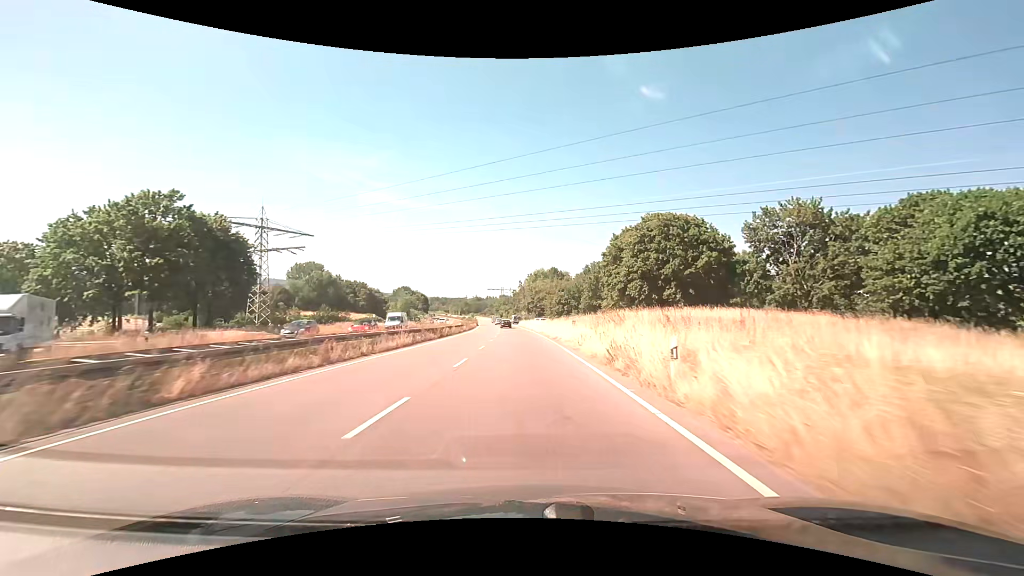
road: trunk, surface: asphalt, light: Day
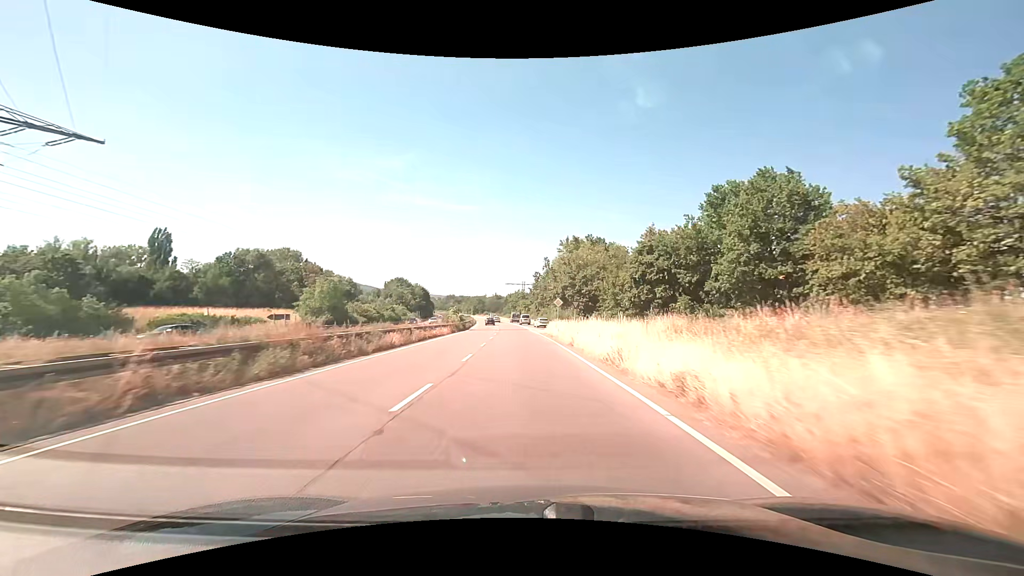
(-1.5, +61.6) m; -3°
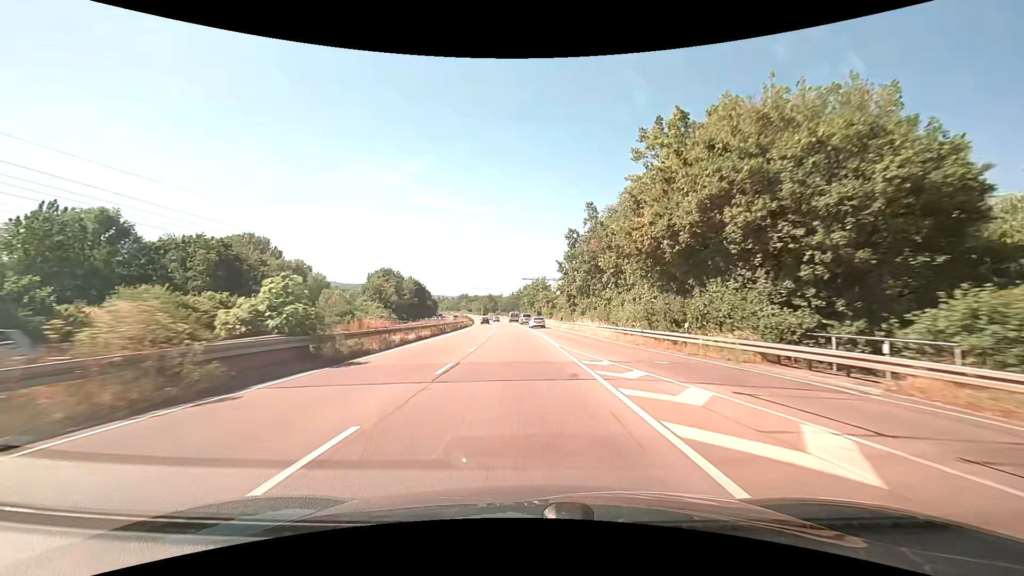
(-0.9, +49.2) m; -2°
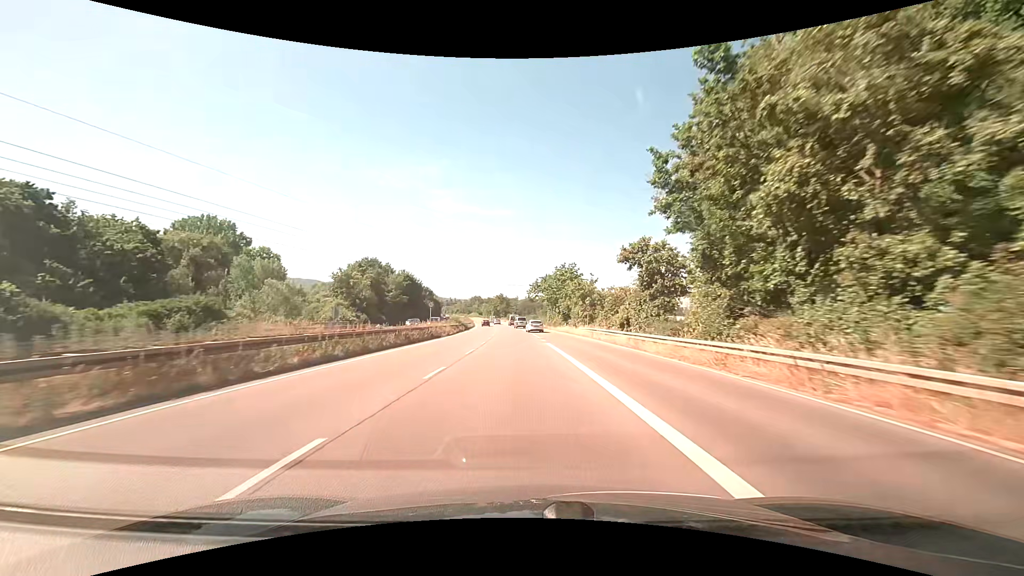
(-0.8, +36.7) m; -2°
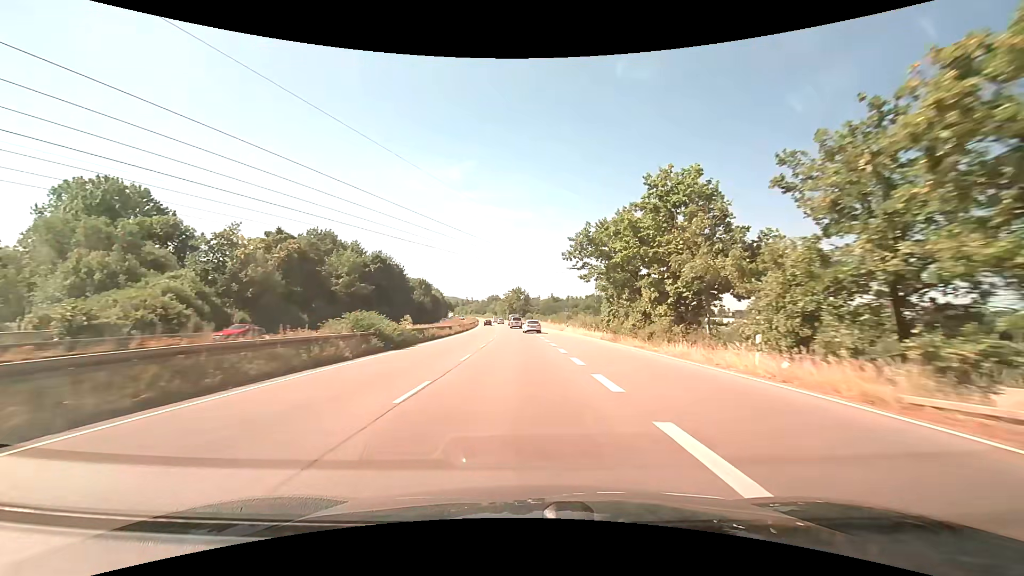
(-1.0, +48.7) m; -2°
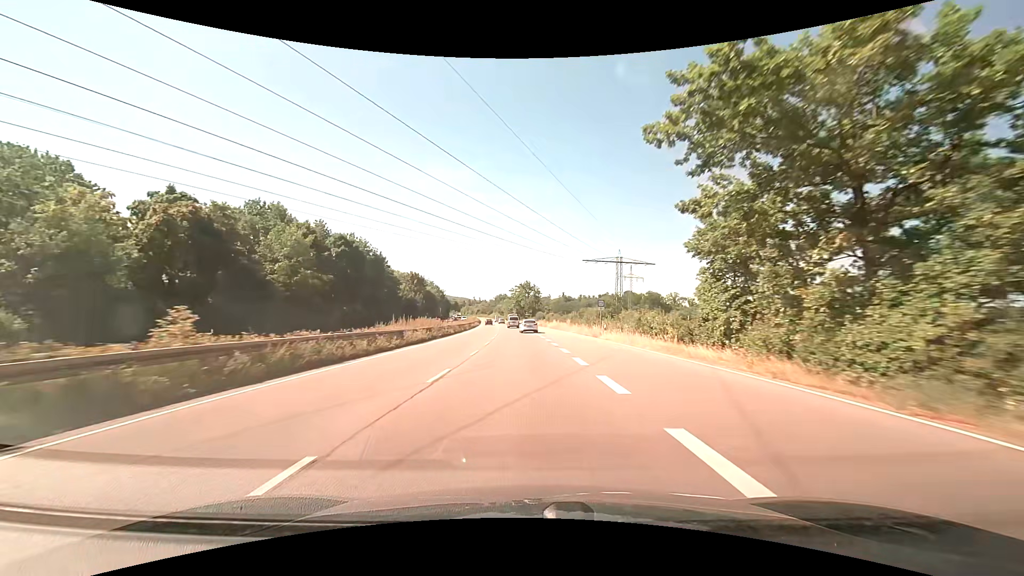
(-0.2, +24.4) m; -1°
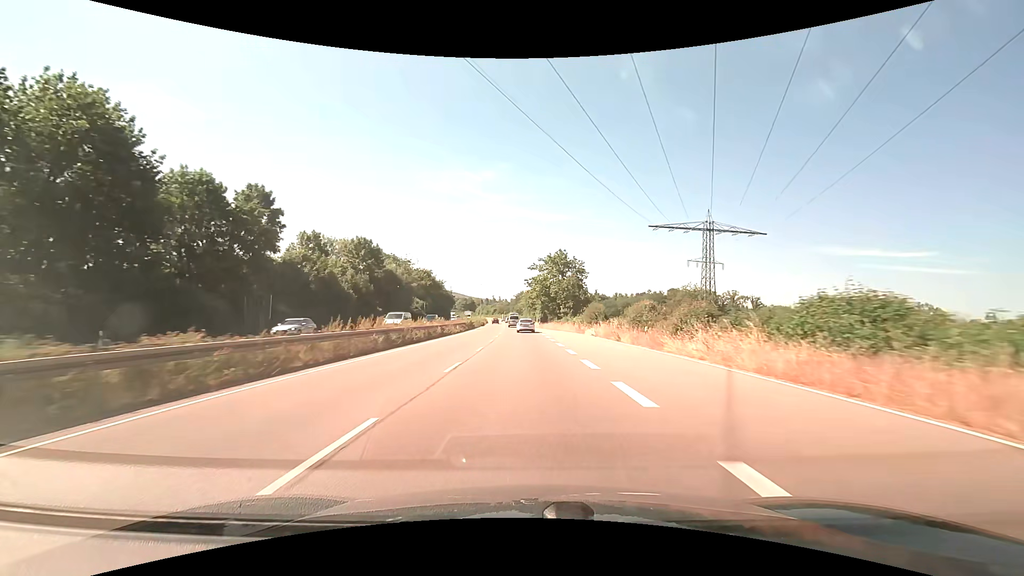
(-1.3, +61.5) m; -3°
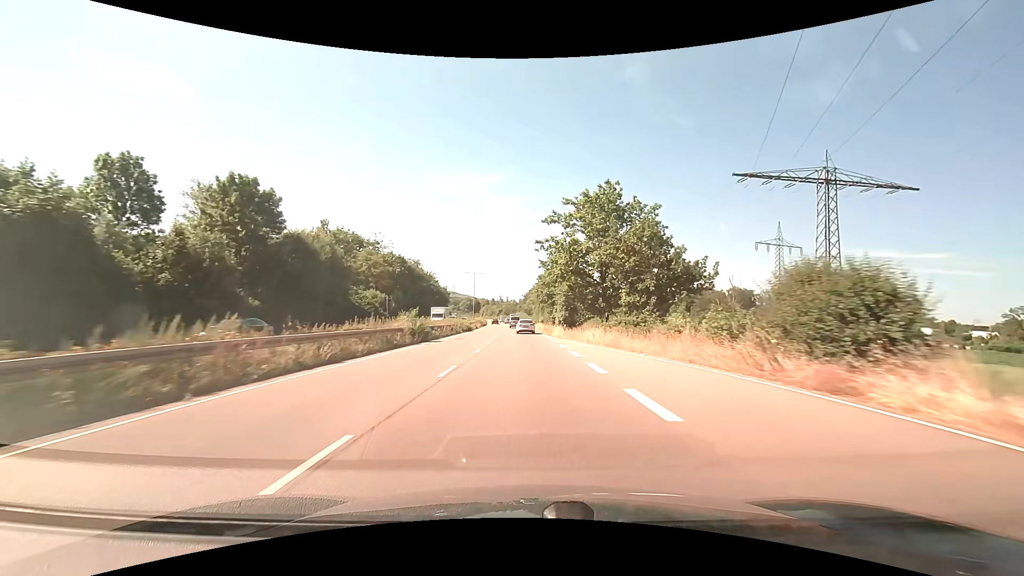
(-0.3, +37.1) m; -1°
(0, +10) (0, +20) (0, +30) (0, +40) (-1, +50) (-1, +60) (-1, +70) (-2, +80) (-2, +90) (-2, +100) m
